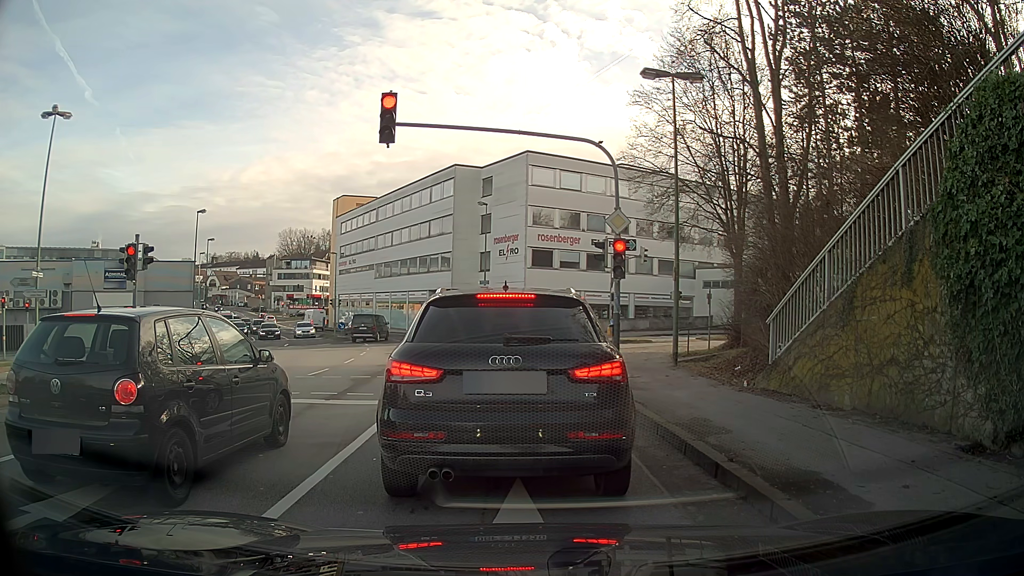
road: tertiary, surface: asphalt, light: Day
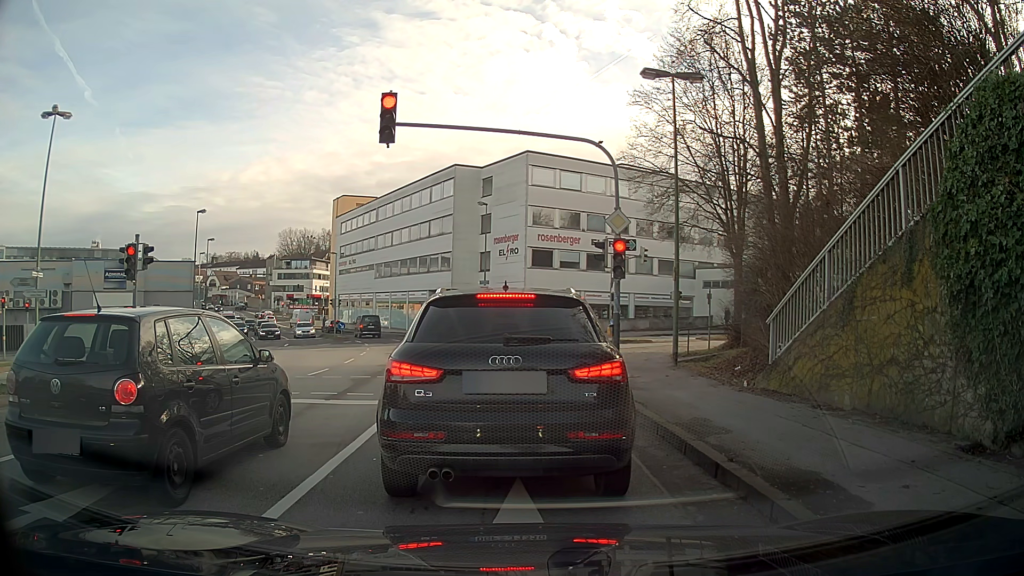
(0.0, 0.0) m; 0°
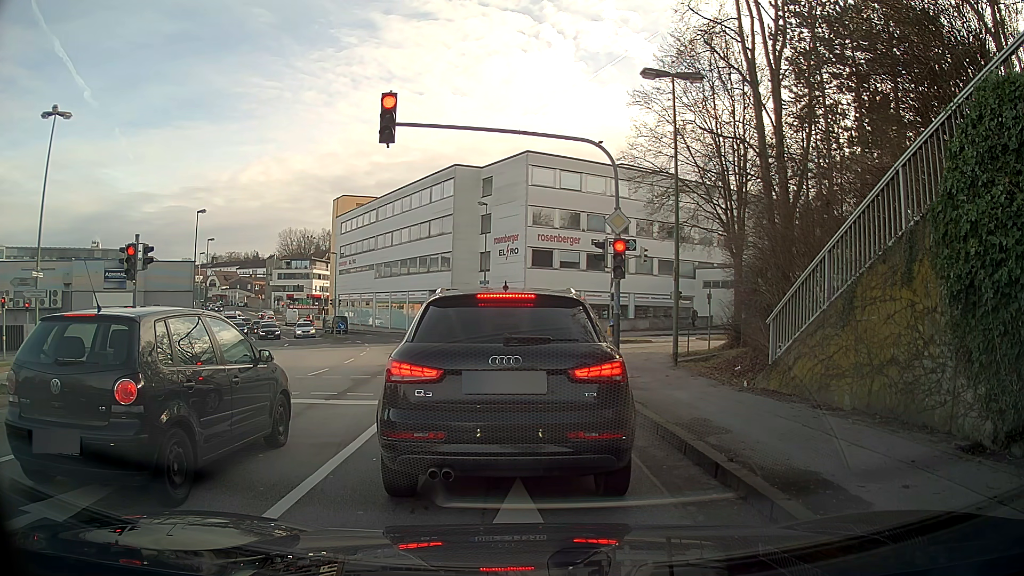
(0.0, 0.0) m; 0°
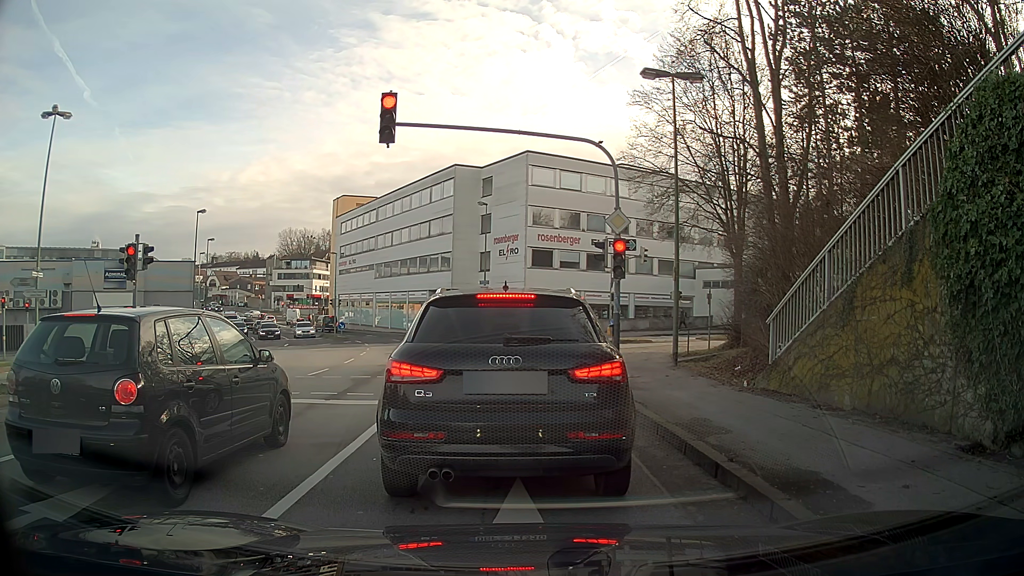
(0.0, 0.0) m; 0°
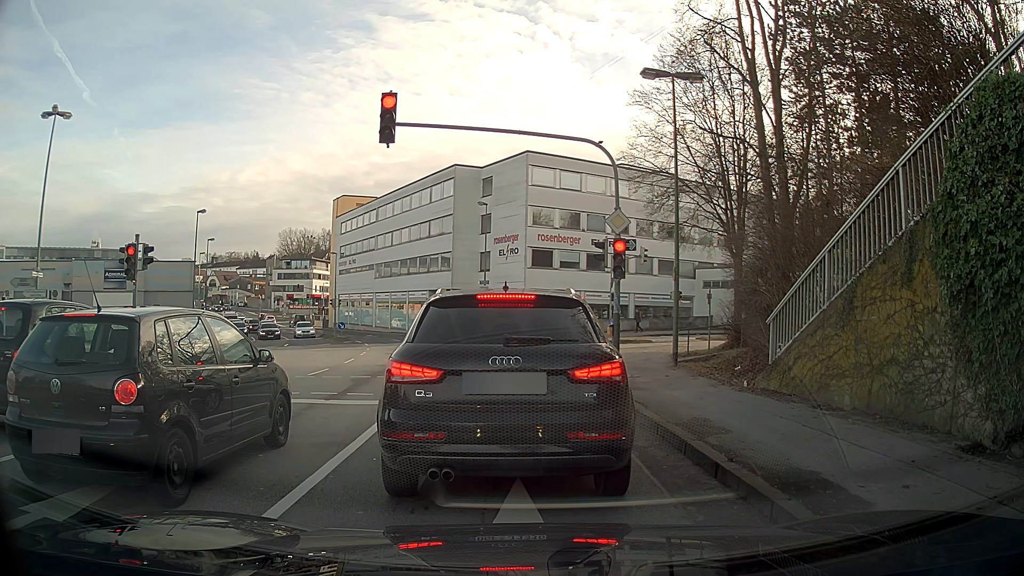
(0.0, 0.0) m; 0°
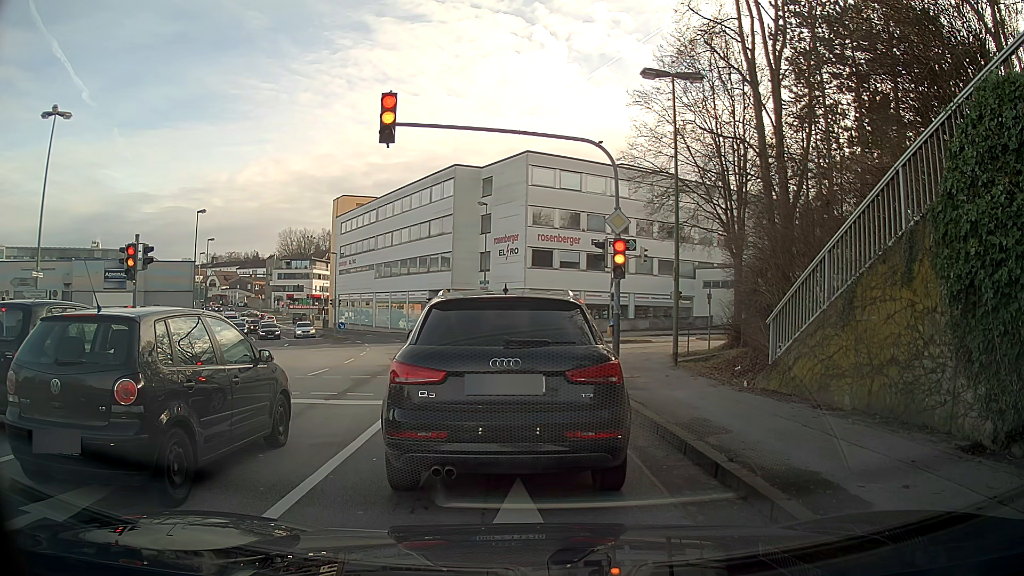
(0.0, 0.0) m; 0°
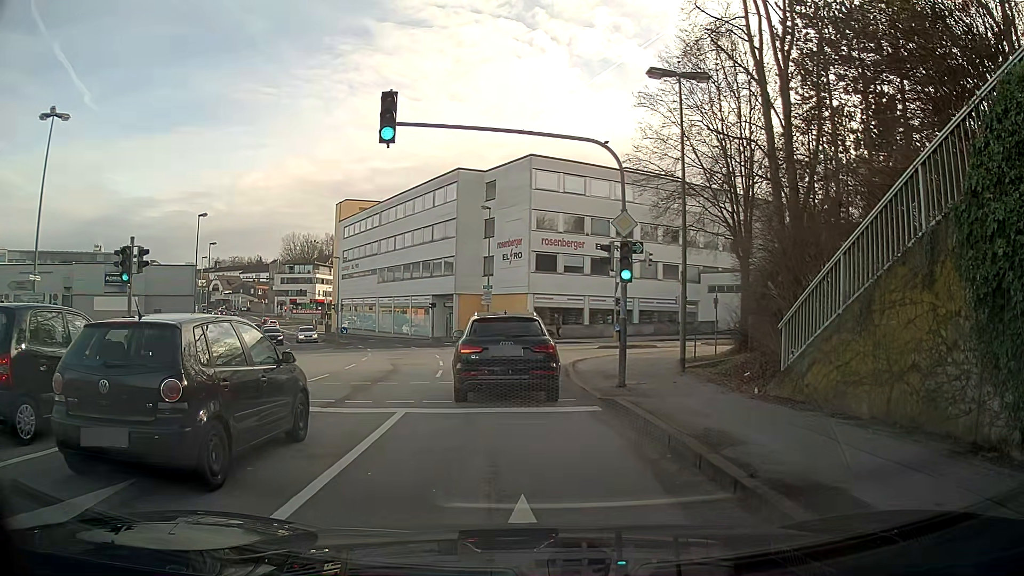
(0.0, +0.5) m; 0°
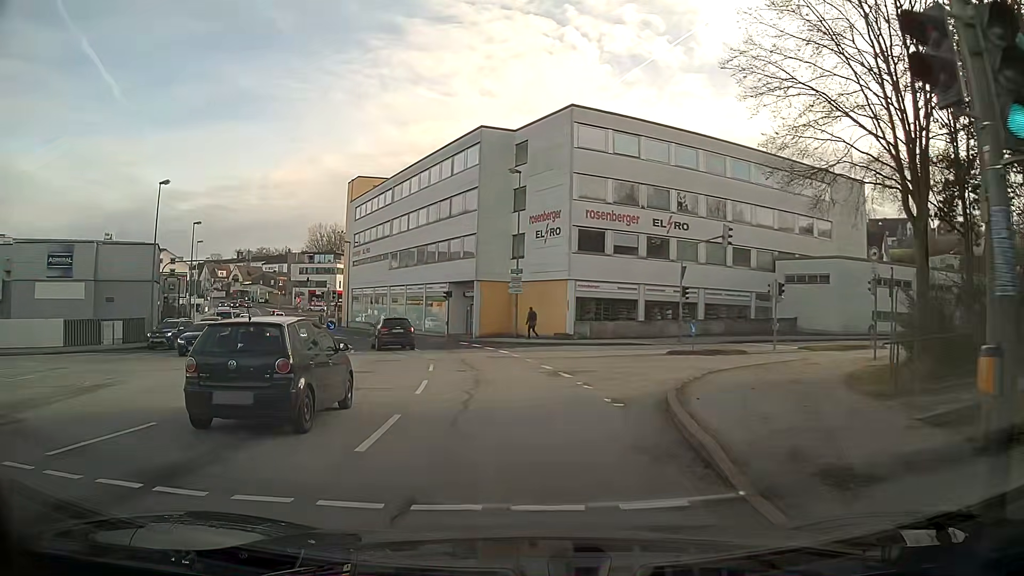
(-0.6, +11.7) m; -4°
(0, +10) (+3, +19) (+11, +26) (+20, +29) (+30, +31) (+40, +33) (+50, +34) (+60, +34) (+70, +34) (+80, +32) m
